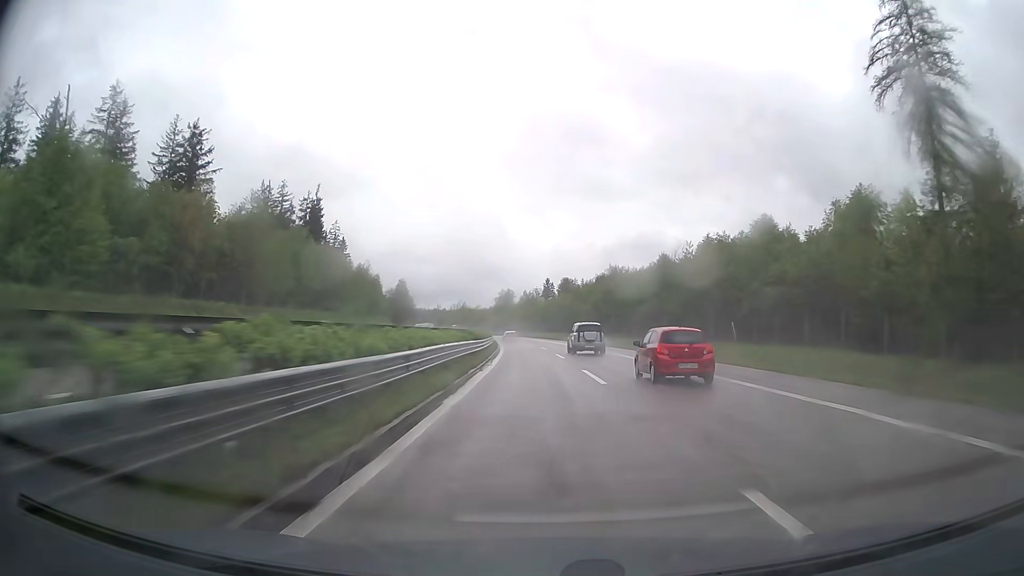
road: trunk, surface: asphalt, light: Day
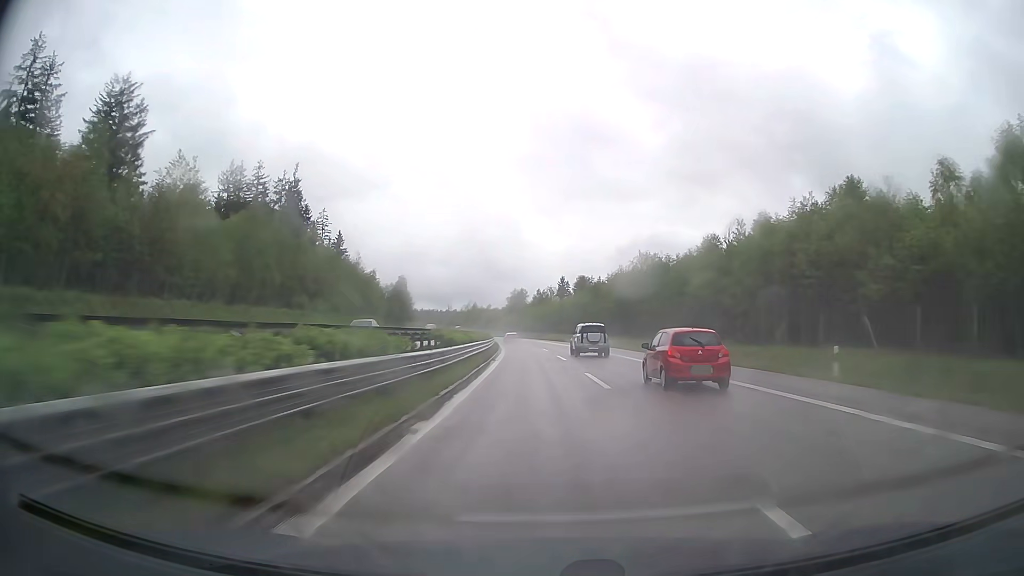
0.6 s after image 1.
(-0.2, +18.7) m; -1°
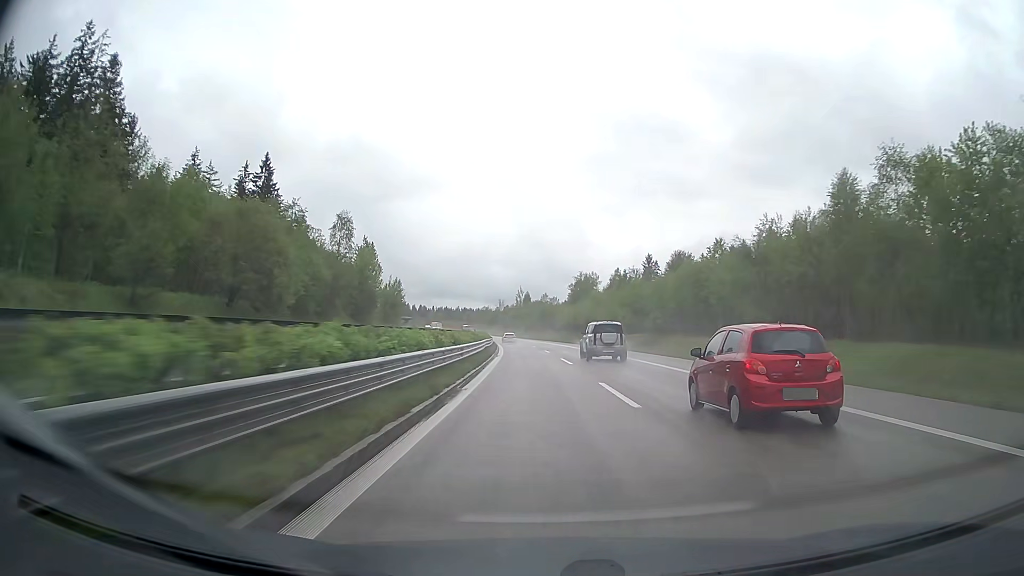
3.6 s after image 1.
(-4.6, +93.9) m; -5°
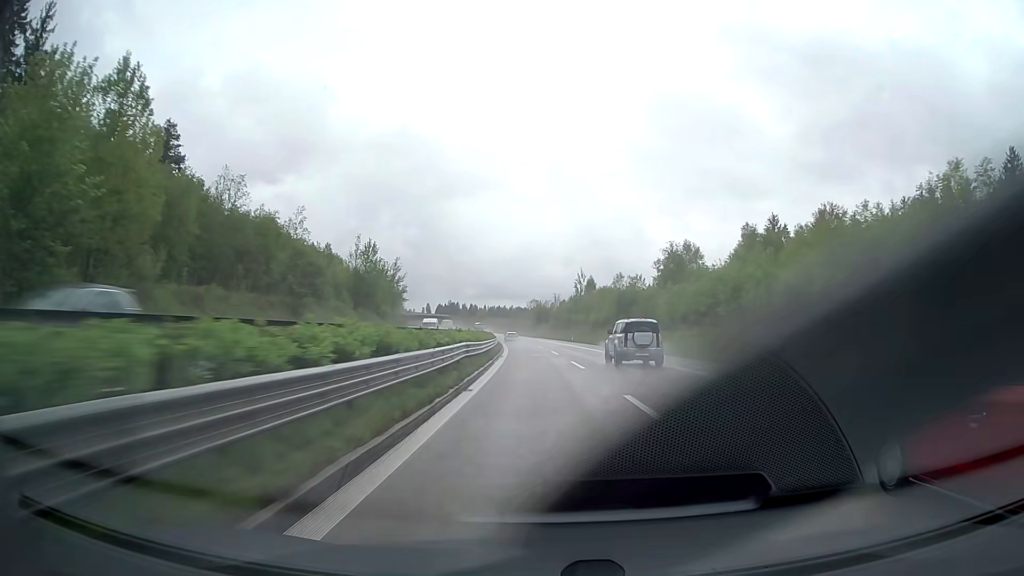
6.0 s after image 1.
(-3.3, +75.8) m; -5°
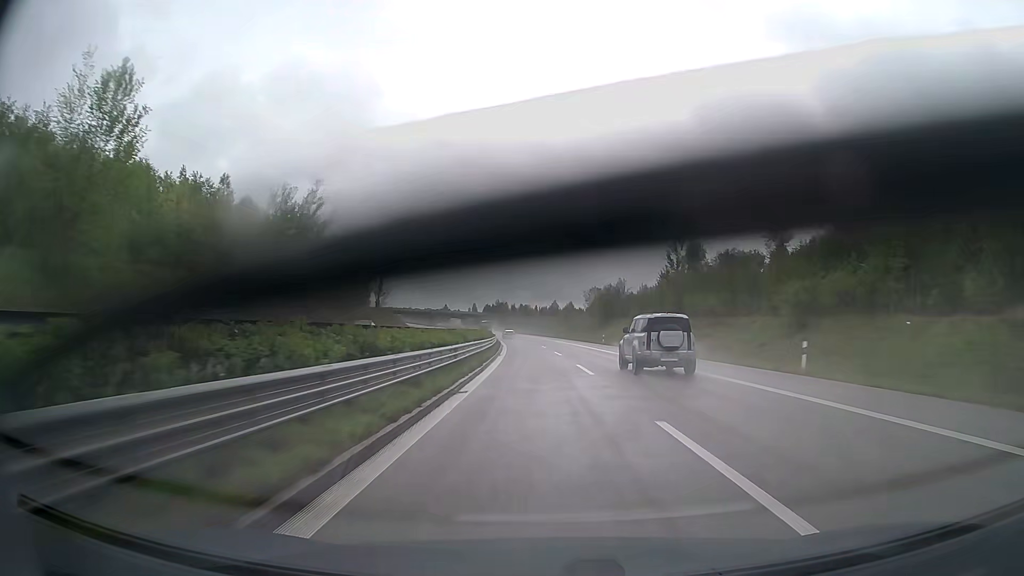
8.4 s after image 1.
(-2.8, +76.2) m; -5°
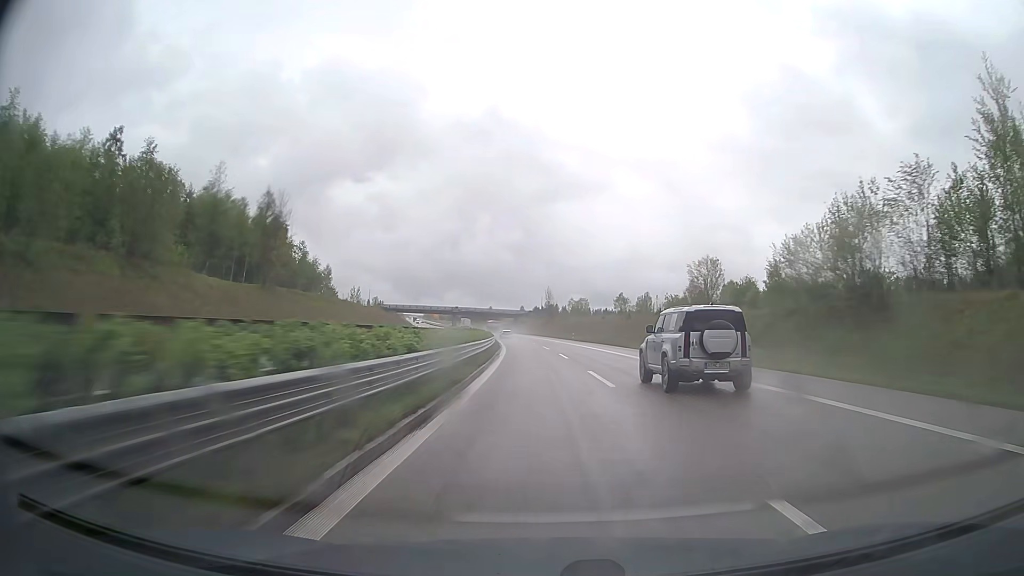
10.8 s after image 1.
(-3.0, +76.4) m; -4°
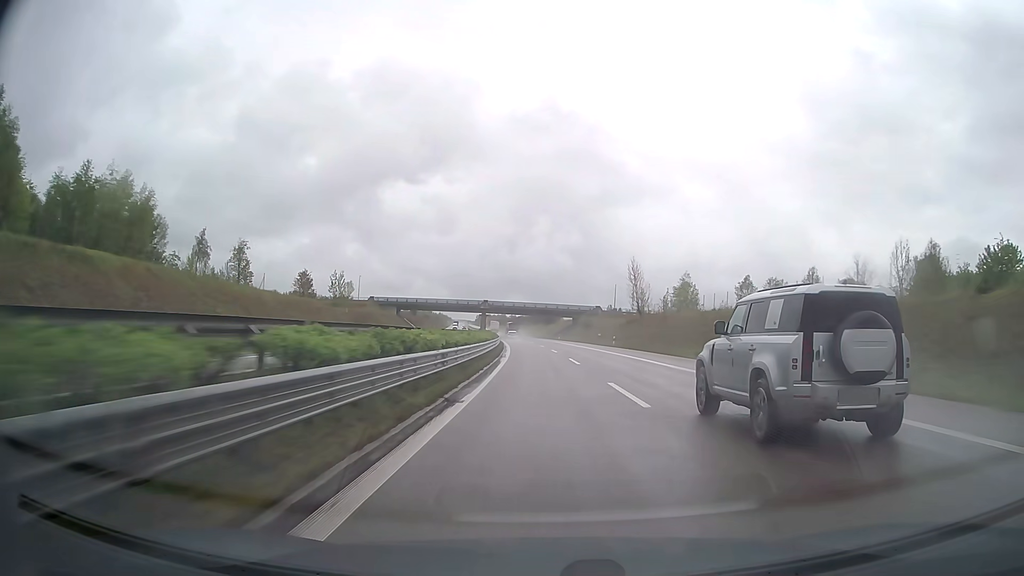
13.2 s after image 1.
(-3.3, +76.4) m; -5°
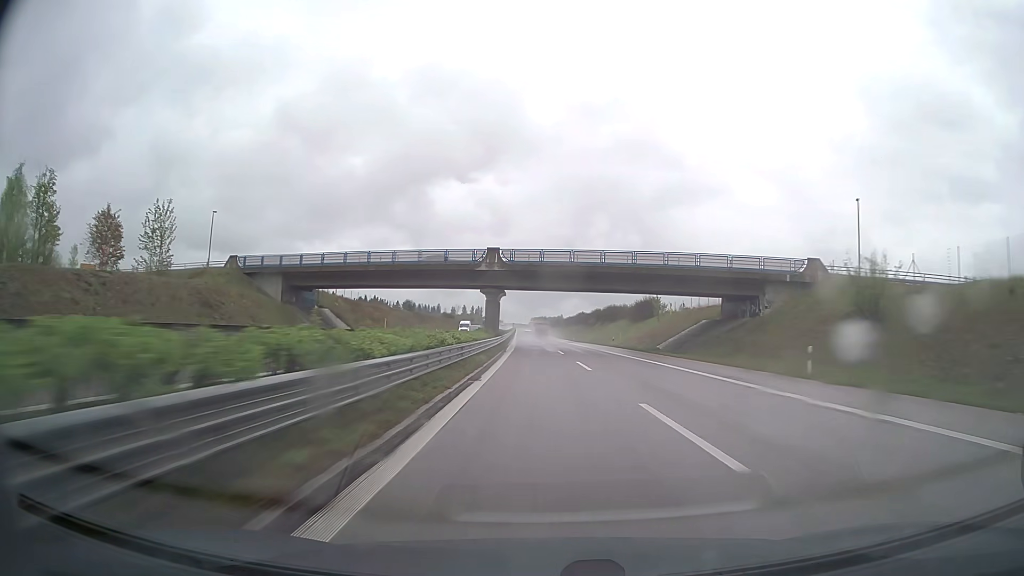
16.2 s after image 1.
(-4.4, +95.1) m; -5°
(0, +10) (0, +20) (0, +30) (-1, +40) (-1, +50) (-1, +60) (-2, +70) (-2, +80) (-2, +90) (-3, +100) m
